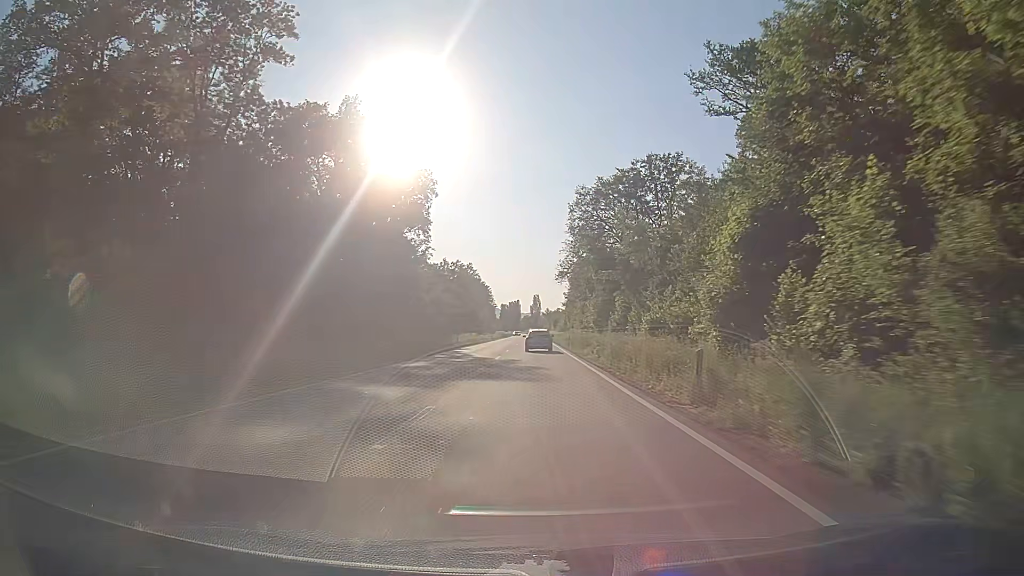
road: primary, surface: asphalt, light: Day
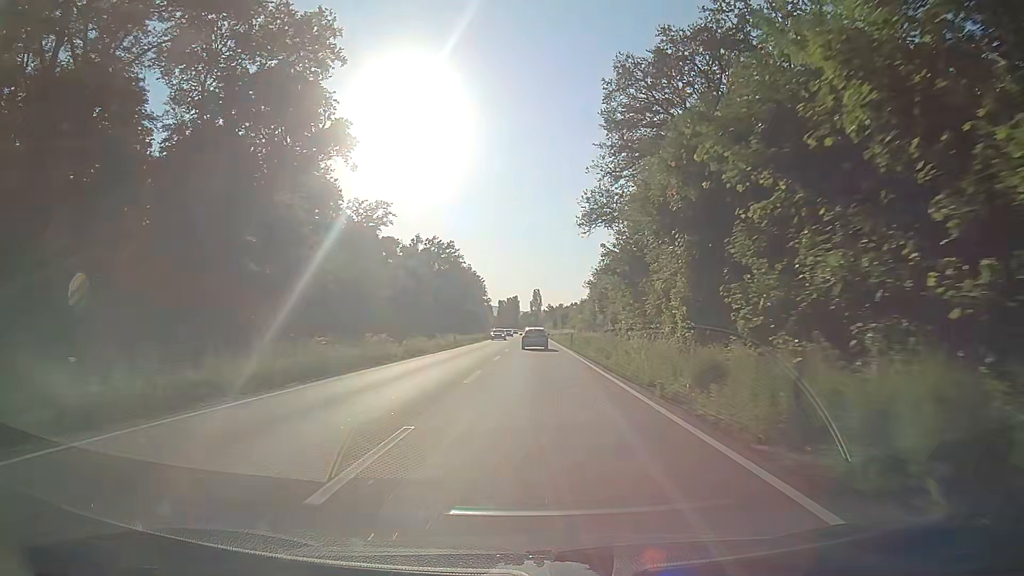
(-0.2, +50.8) m; 0°
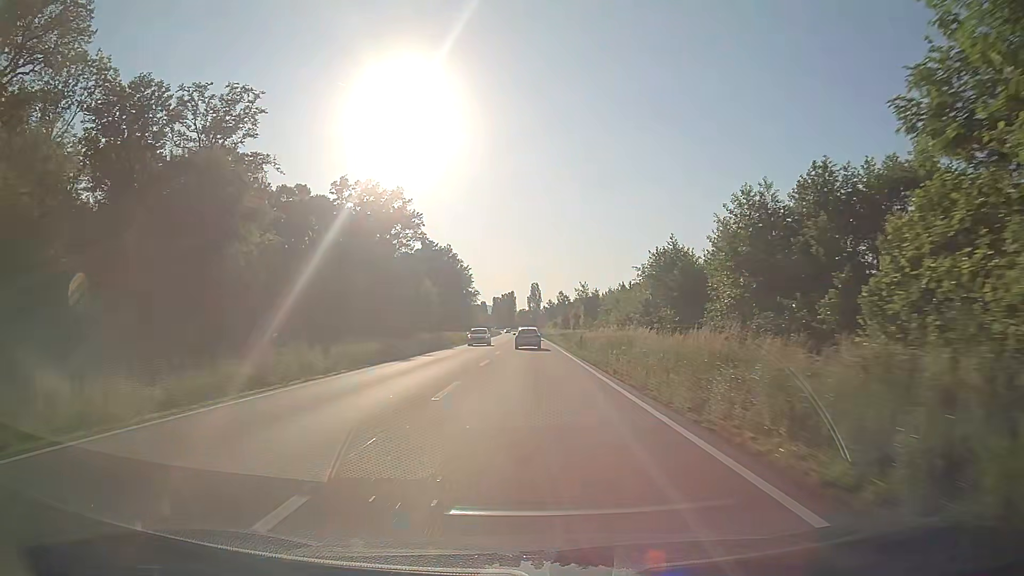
(0.0, +64.3) m; +1°
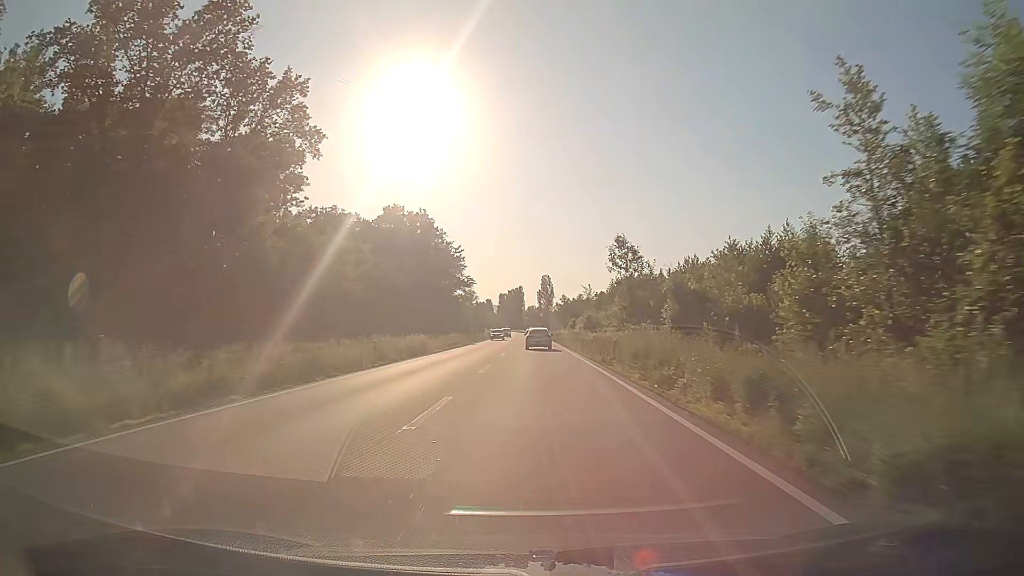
(-1.2, +64.1) m; -1°
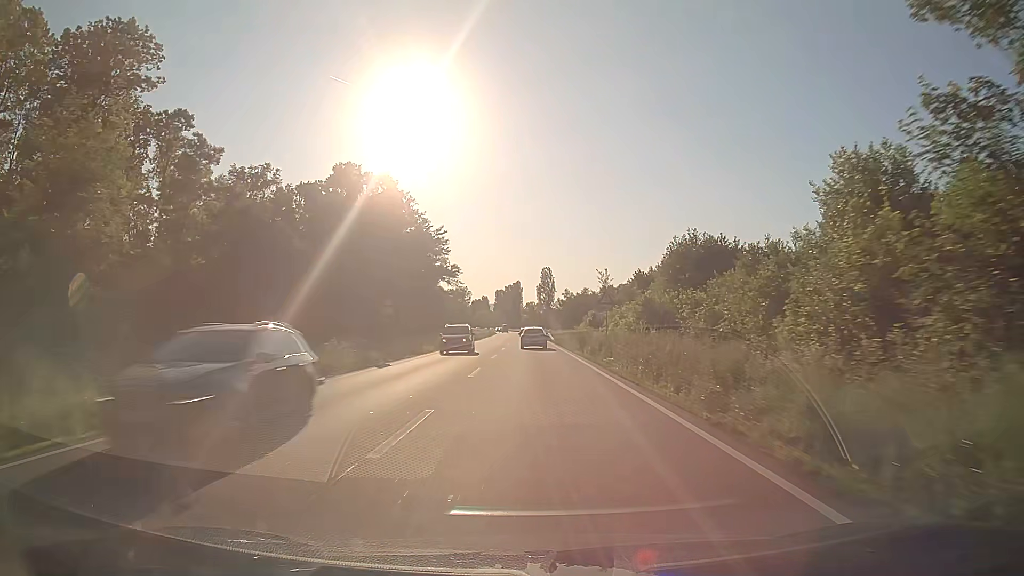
(0.0, +38.2) m; 0°
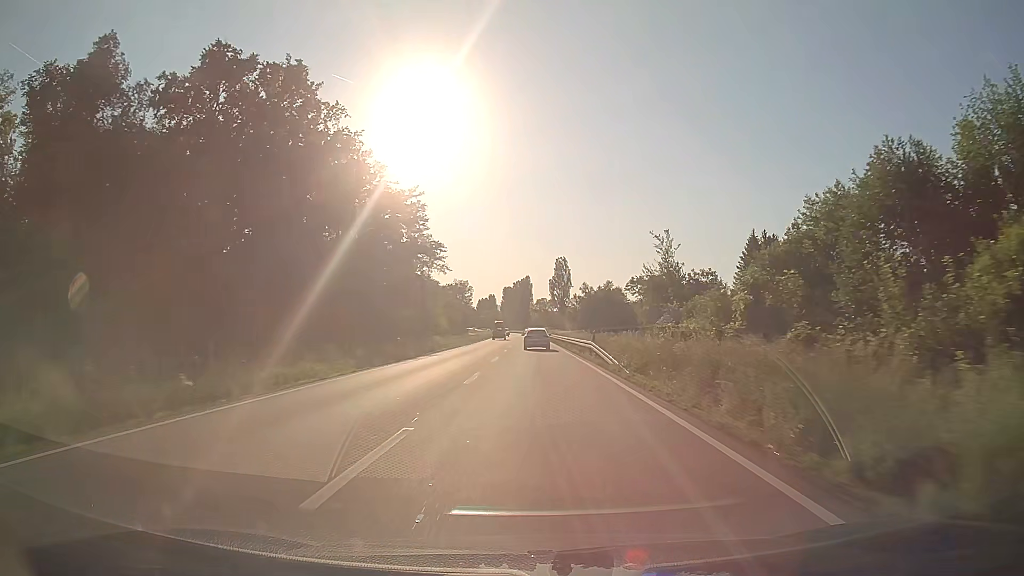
(-0.2, +50.0) m; -1°
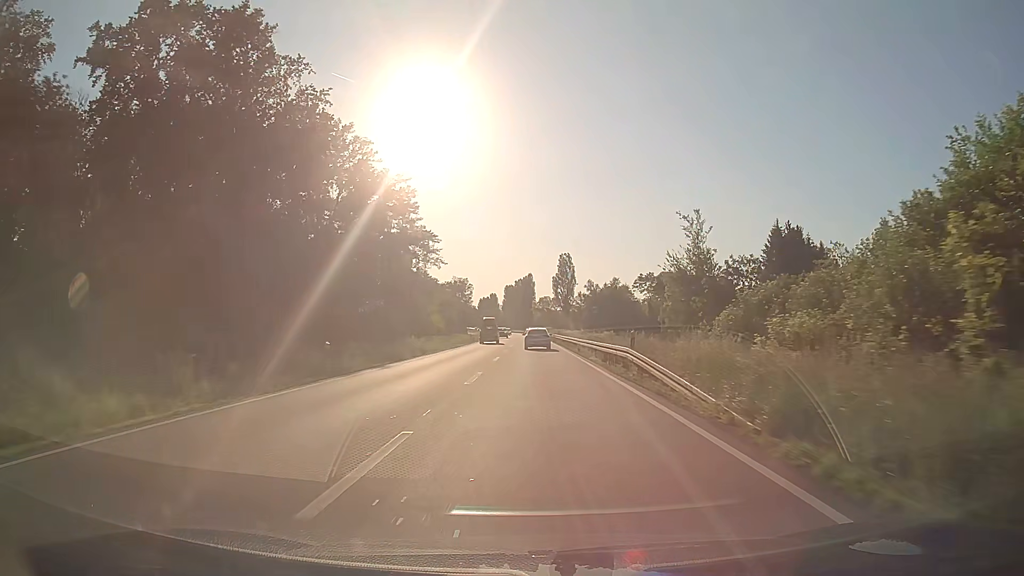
(0.0, +12.4) m; 0°
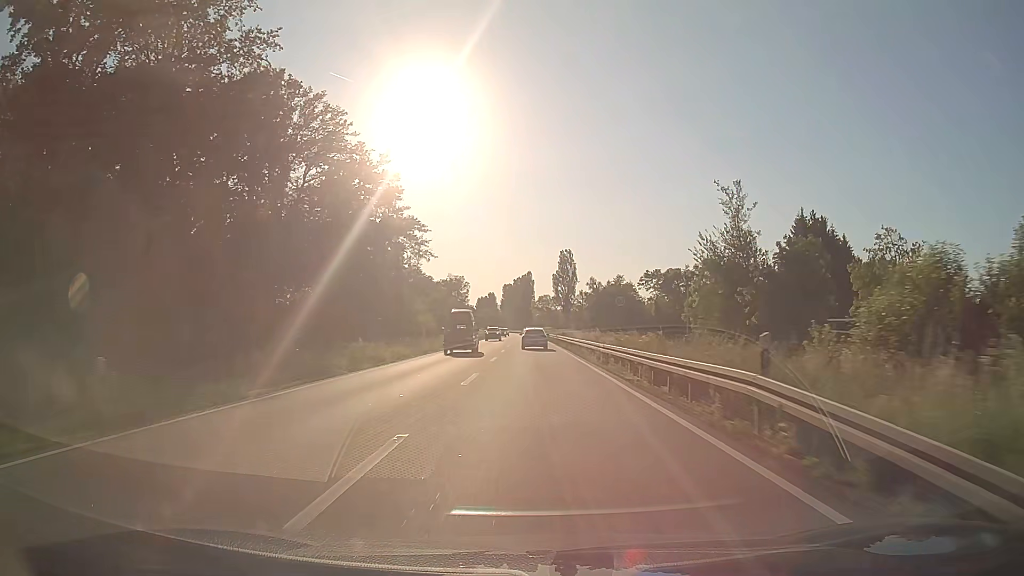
(0.0, +12.3) m; 0°
(0, +10) (0, +20) (0, +30) (0, +40) (0, +50) (0, +60) (0, +70) (-1, +80) (-1, +90) (-1, +100) m
